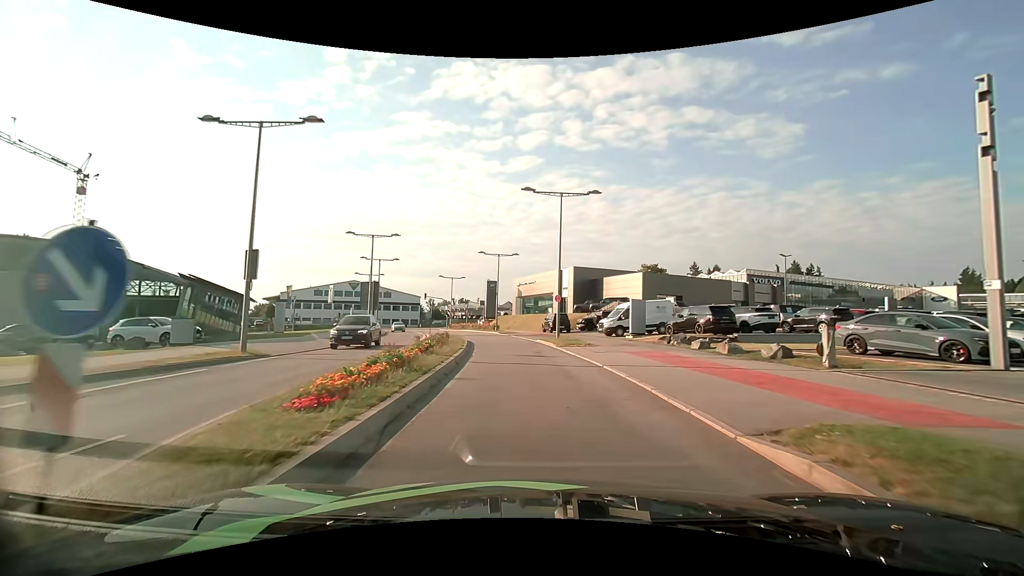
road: secondary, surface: asphalt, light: Day
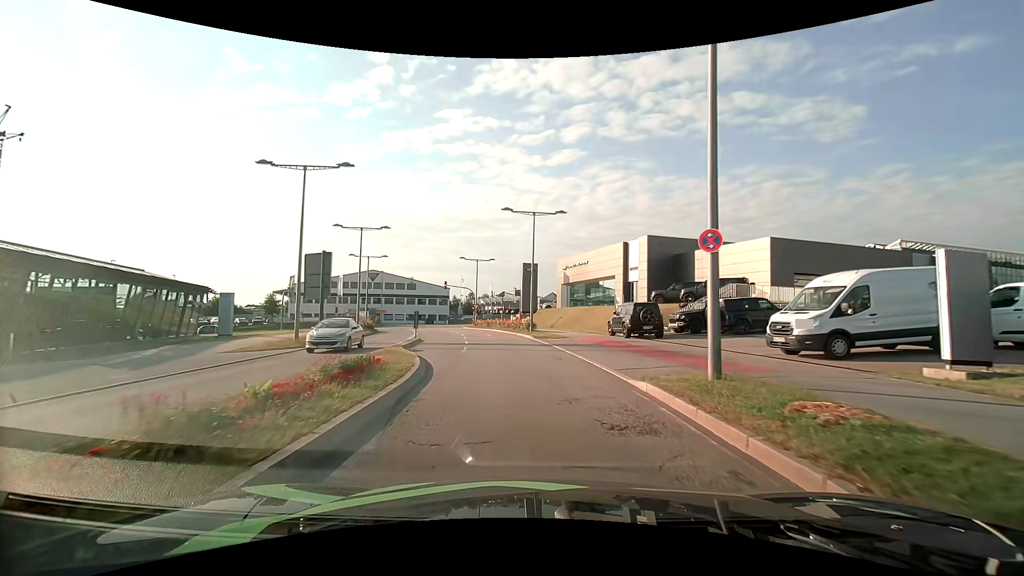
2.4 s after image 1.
(-0.9, +21.0) m; -5°
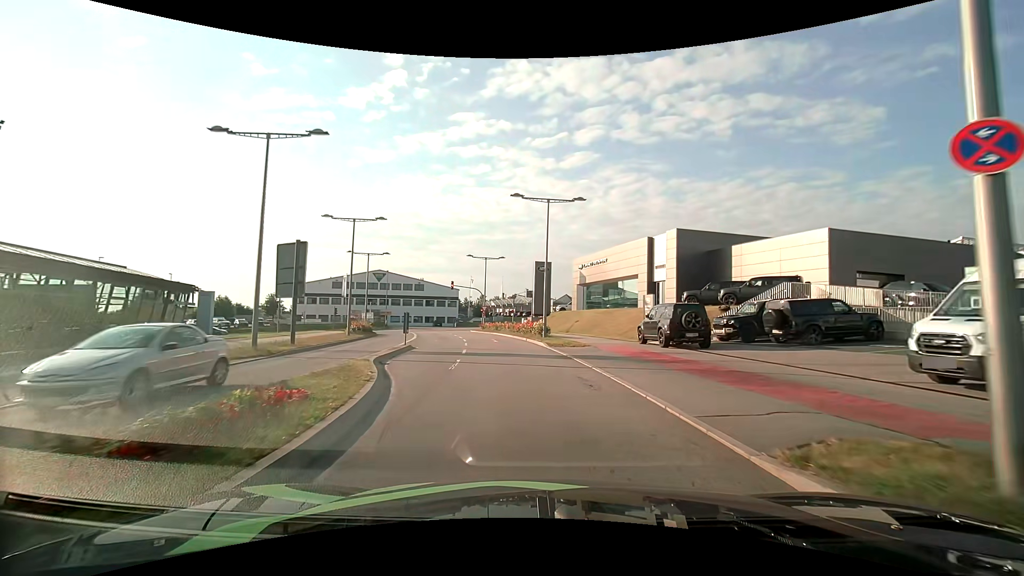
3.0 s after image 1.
(-0.1, +5.0) m; -2°
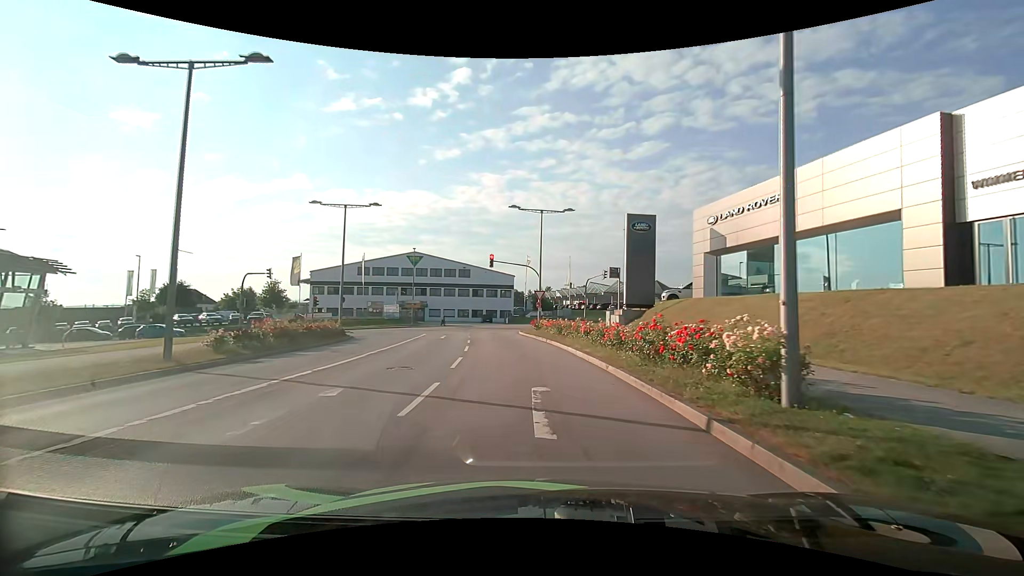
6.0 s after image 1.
(-1.7, +24.8) m; -8°
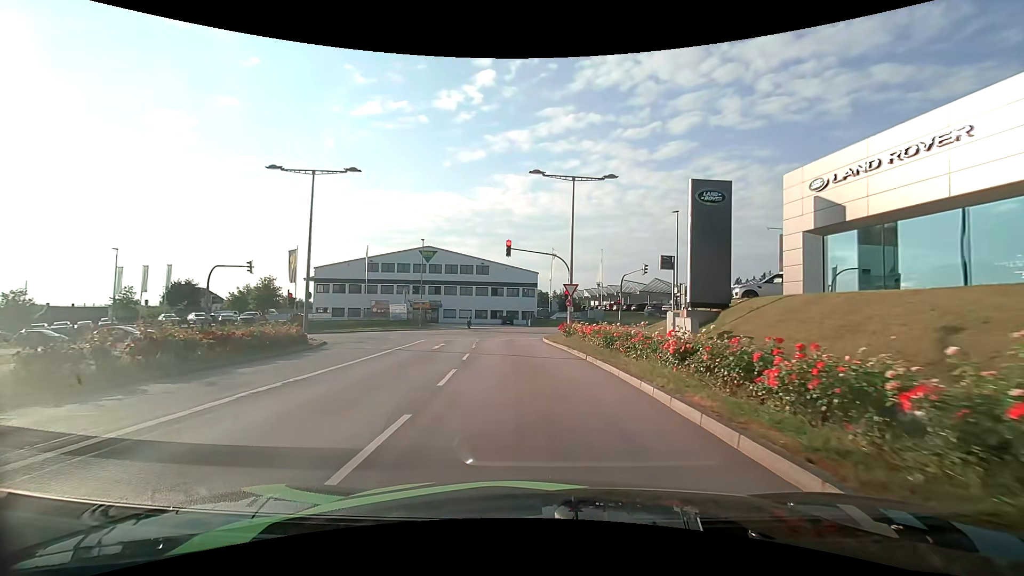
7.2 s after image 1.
(-0.2, +9.0) m; -2°
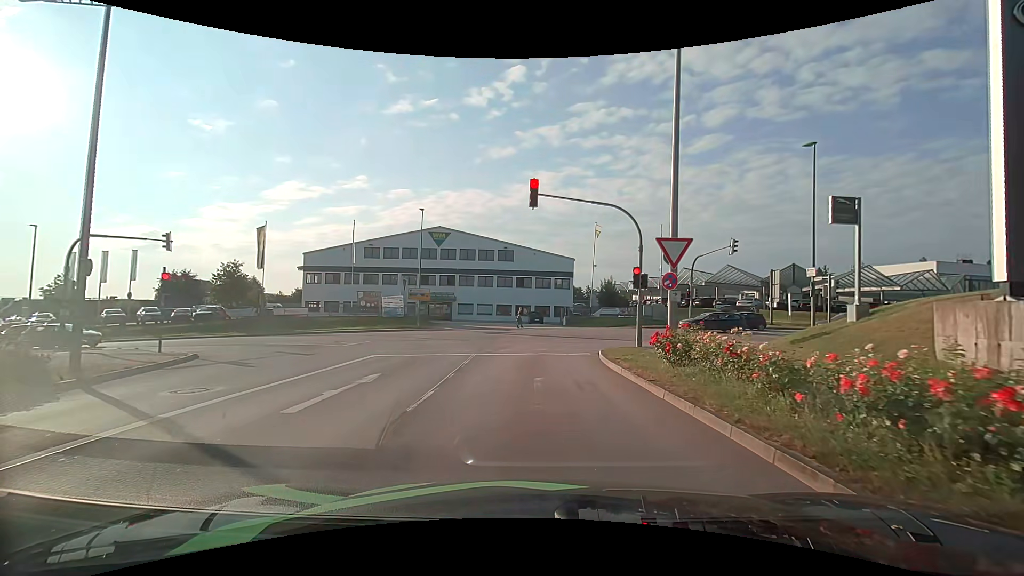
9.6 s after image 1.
(-0.7, +14.8) m; -5°
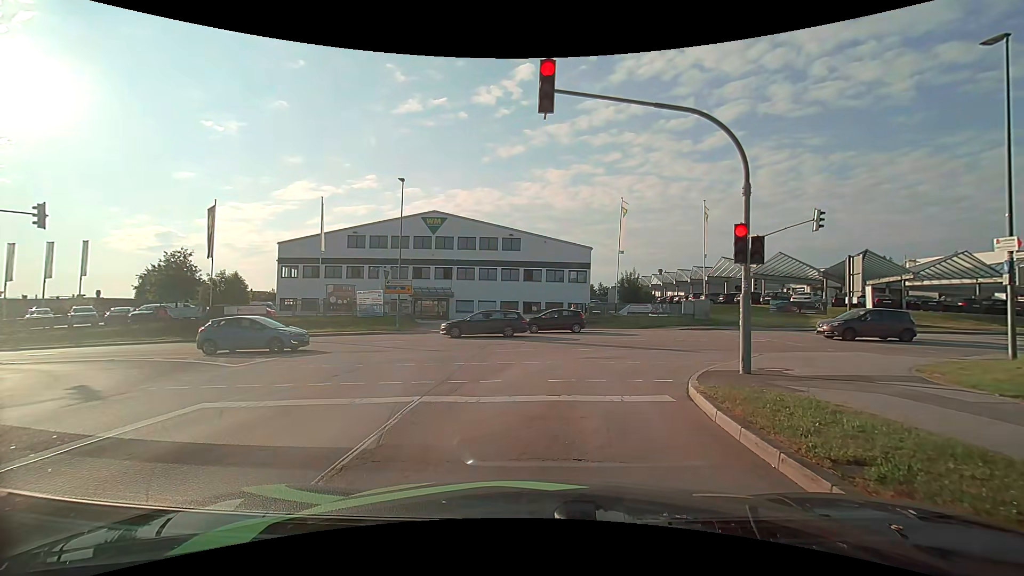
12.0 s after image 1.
(+0.1, +9.1) m; 0°
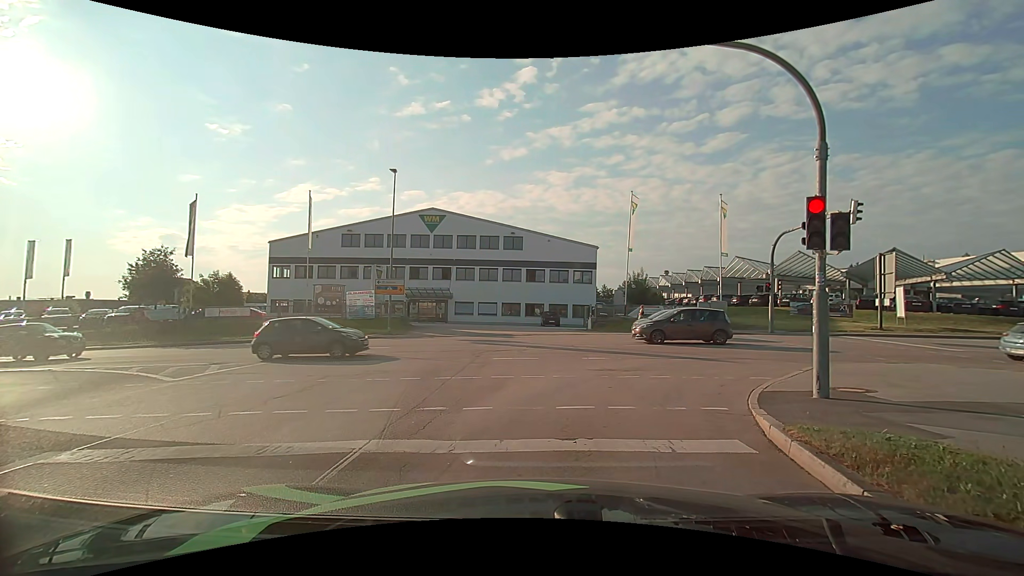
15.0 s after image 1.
(0.0, +2.6) m; +1°
